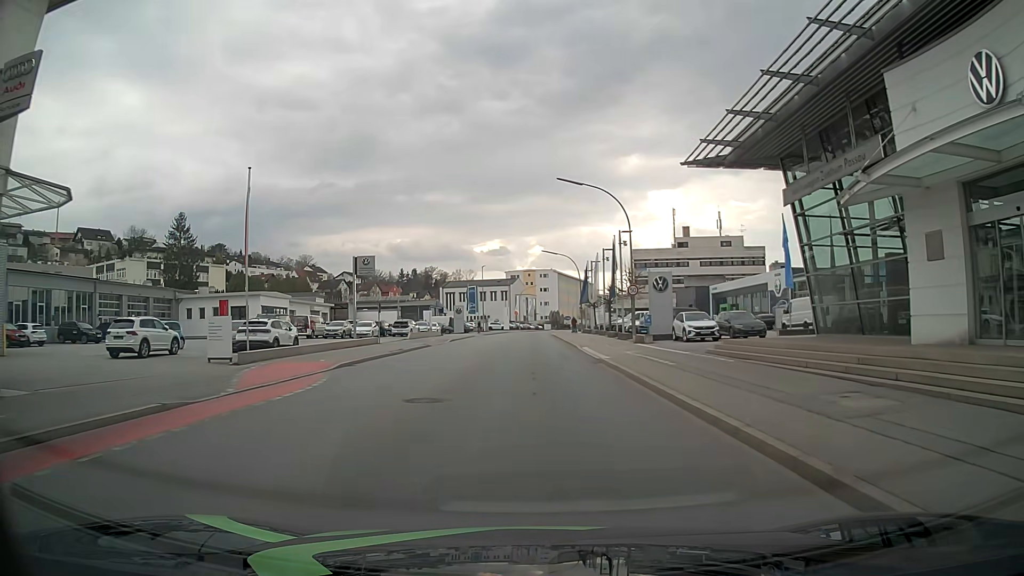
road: tertiary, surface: asphalt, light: Day
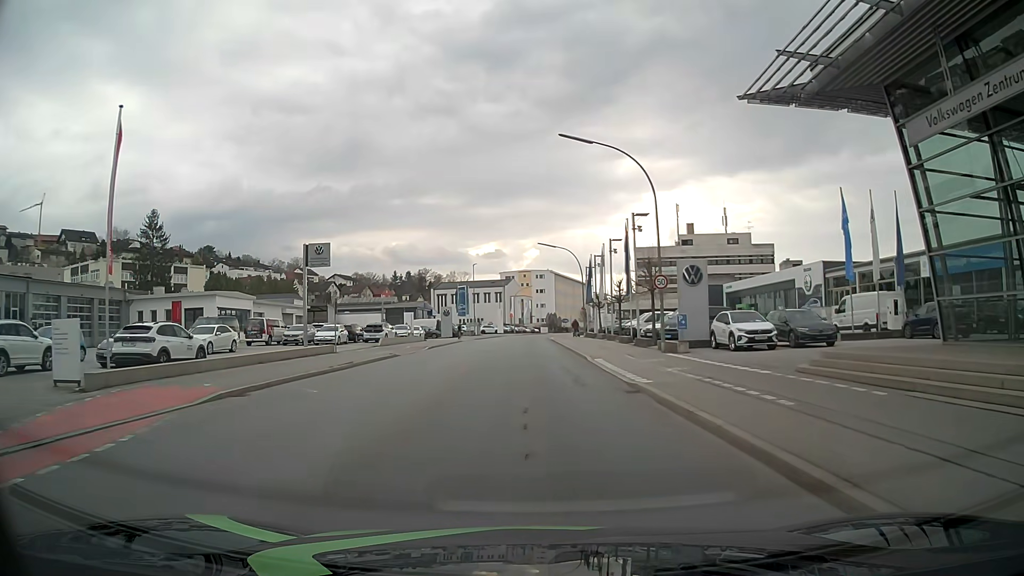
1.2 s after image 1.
(0.0, +8.9) m; 0°
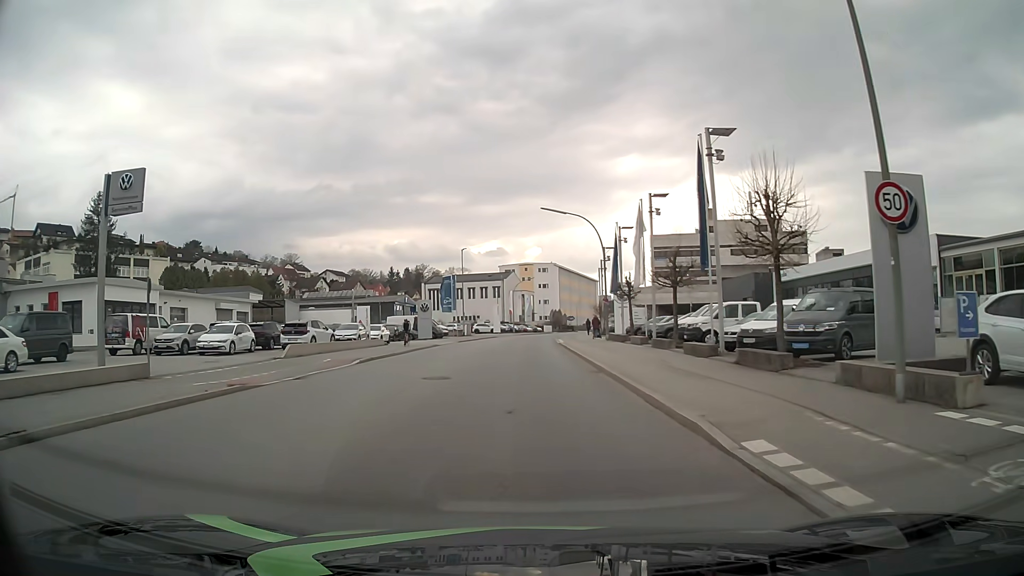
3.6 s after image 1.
(+0.1, +17.9) m; 0°
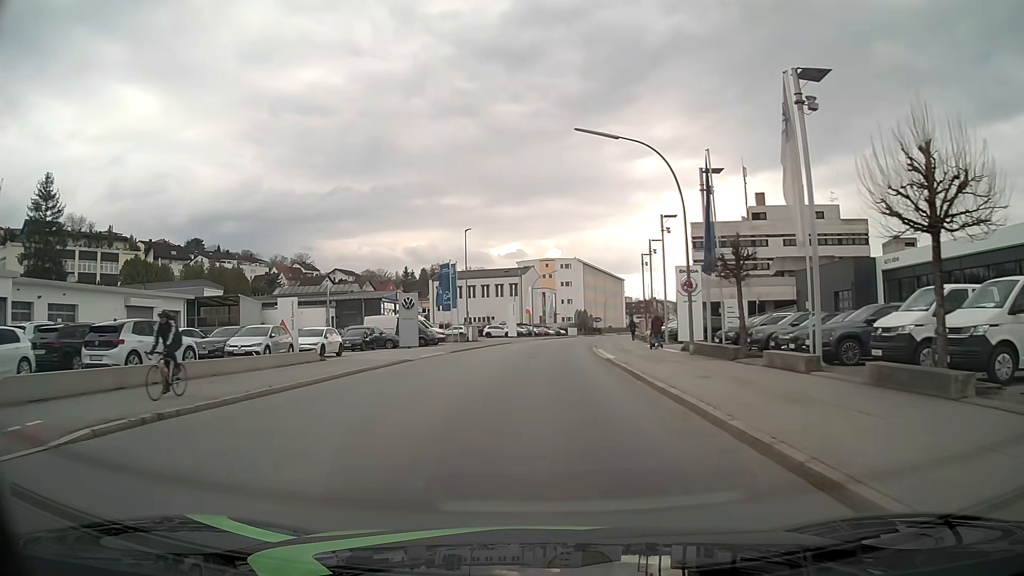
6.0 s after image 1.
(-0.3, +18.4) m; -1°
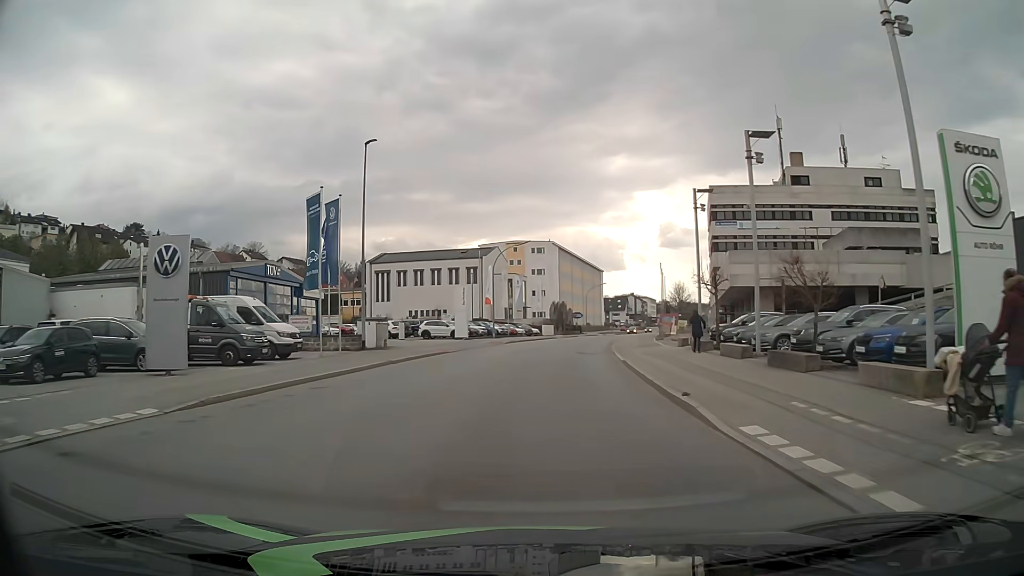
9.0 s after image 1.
(+0.2, +30.2) m; +1°
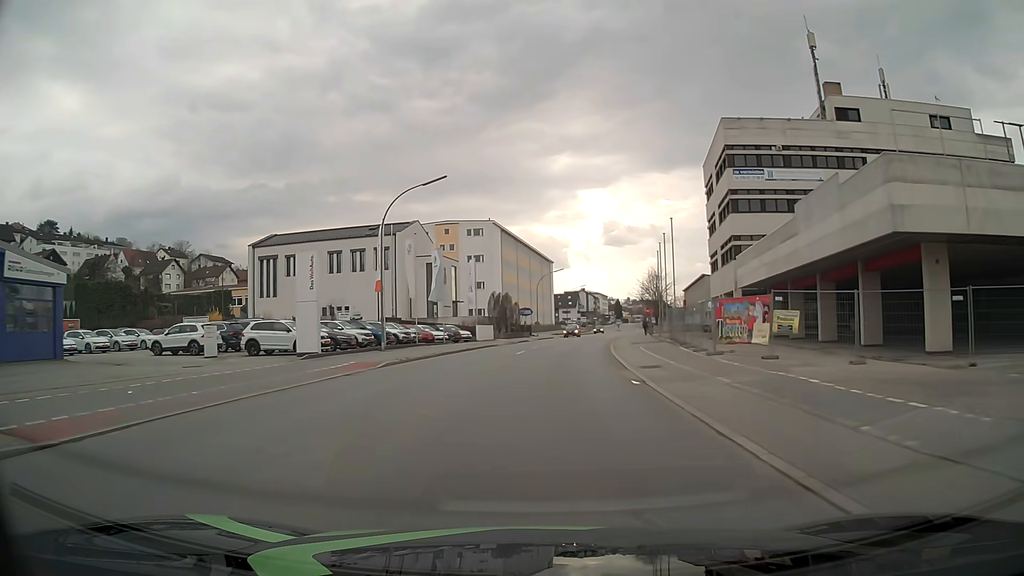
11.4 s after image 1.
(+1.6, +28.3) m; +5°
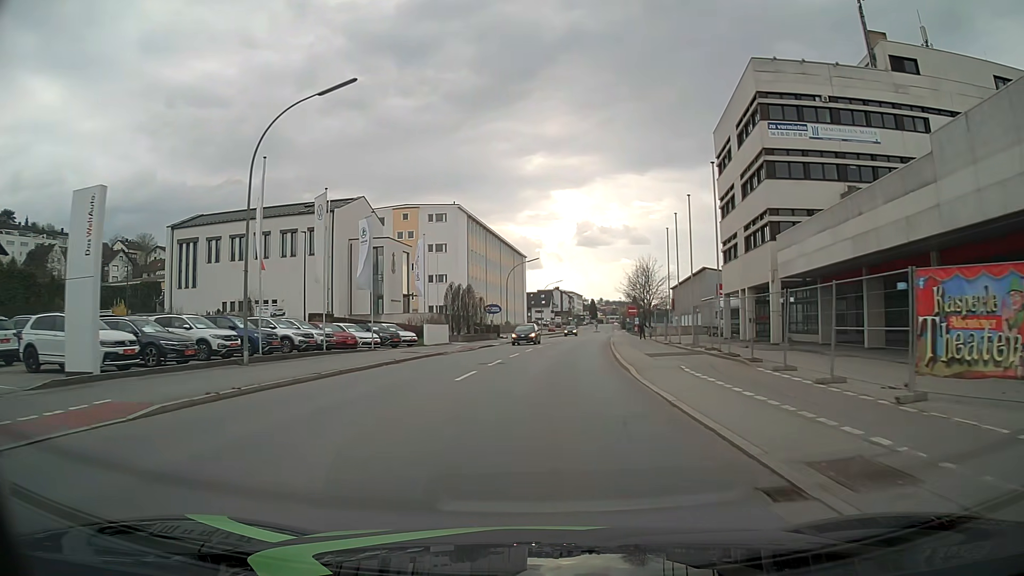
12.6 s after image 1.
(+0.3, +14.7) m; +2°
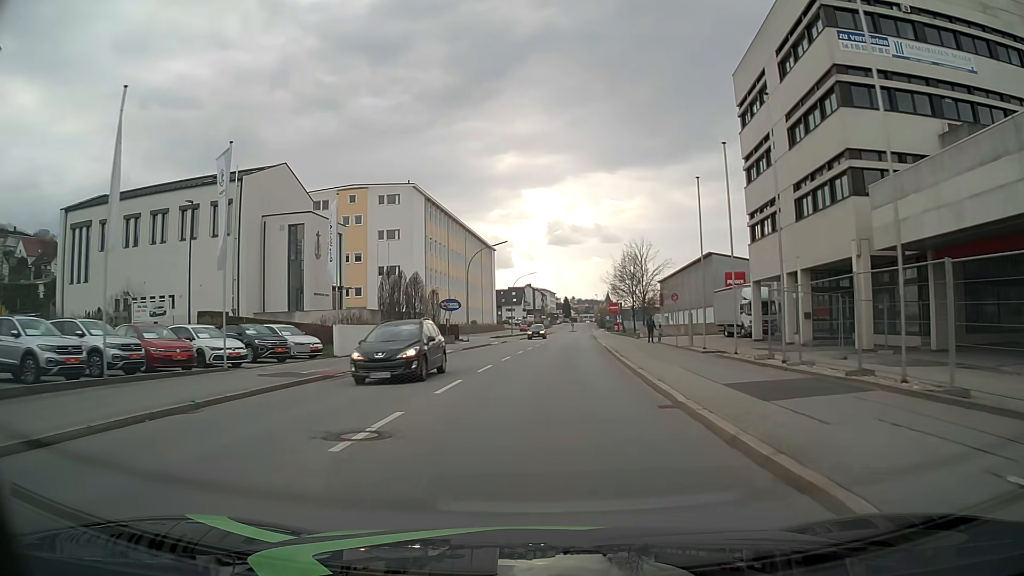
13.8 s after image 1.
(+0.3, +14.9) m; +2°
